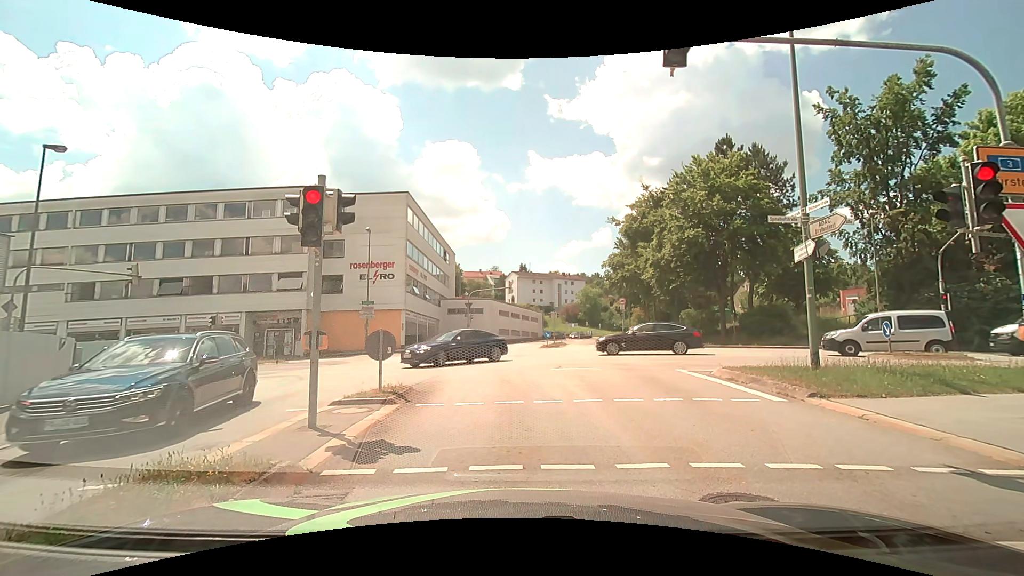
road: tertiary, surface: asphalt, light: Day
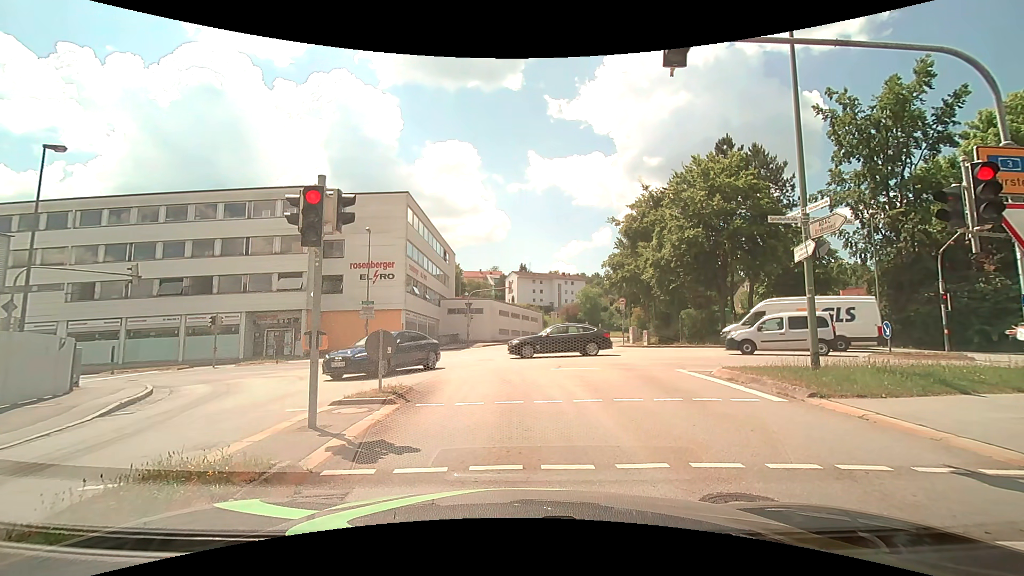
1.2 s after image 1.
(0.0, 0.0) m; 0°
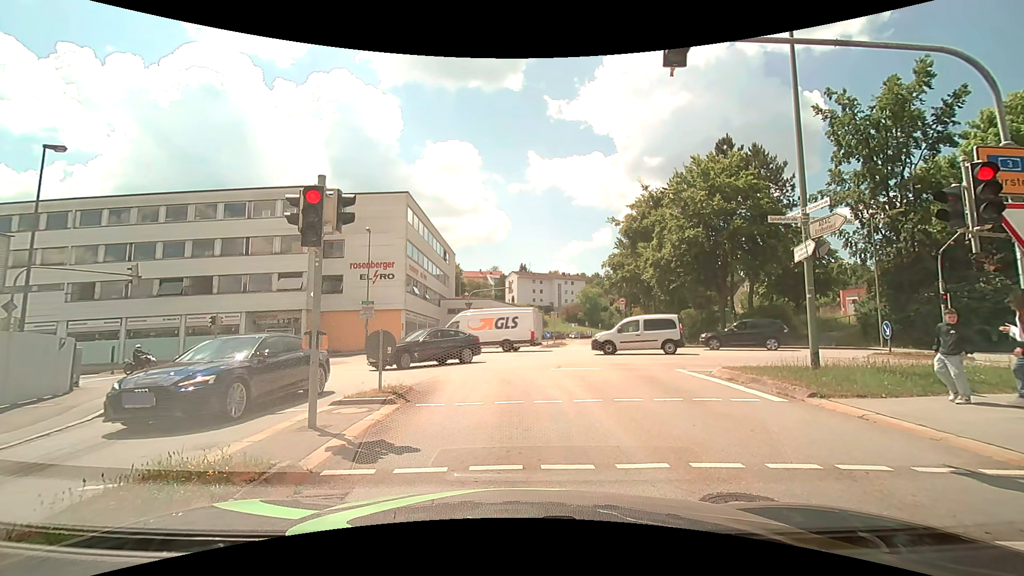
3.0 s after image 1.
(0.0, 0.0) m; 0°
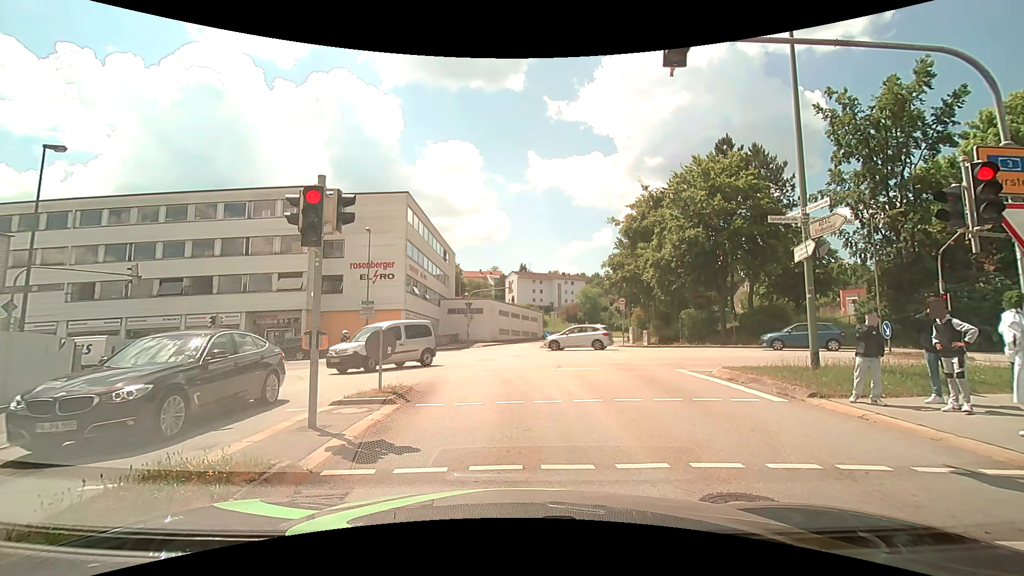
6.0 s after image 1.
(0.0, 0.0) m; 0°
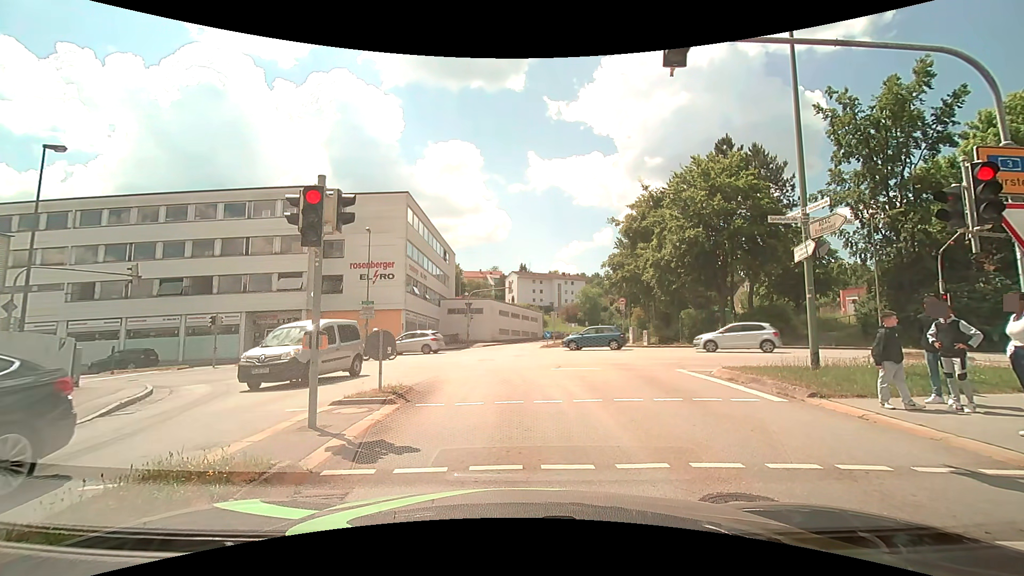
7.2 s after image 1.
(0.0, 0.0) m; 0°
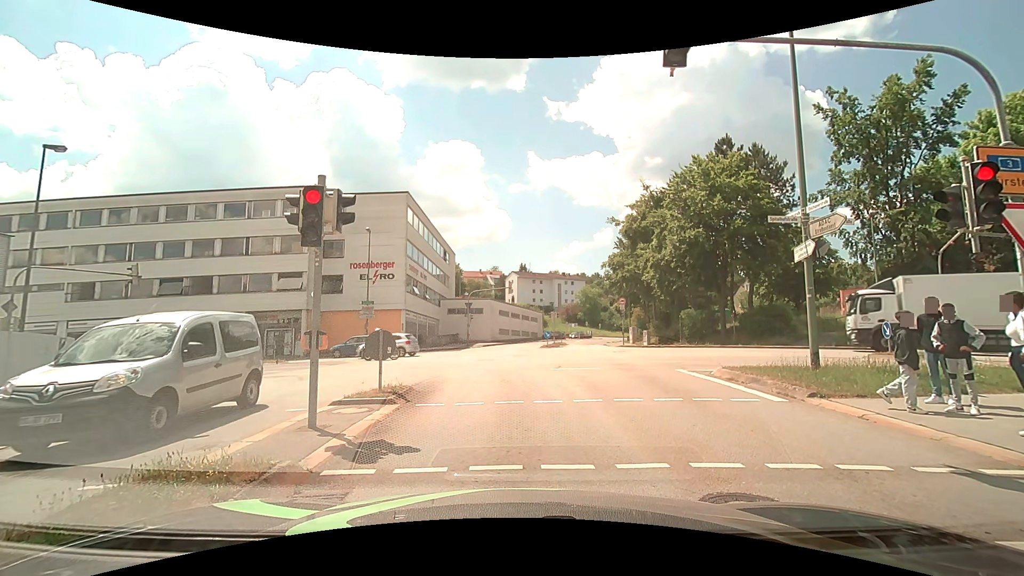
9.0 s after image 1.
(0.0, 0.0) m; 0°
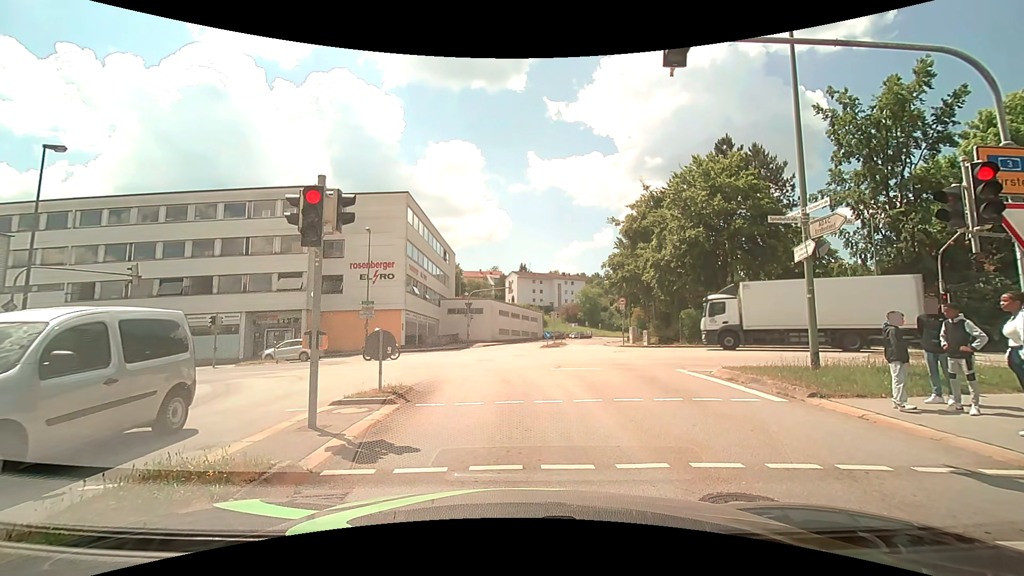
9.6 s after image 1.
(0.0, 0.0) m; 0°
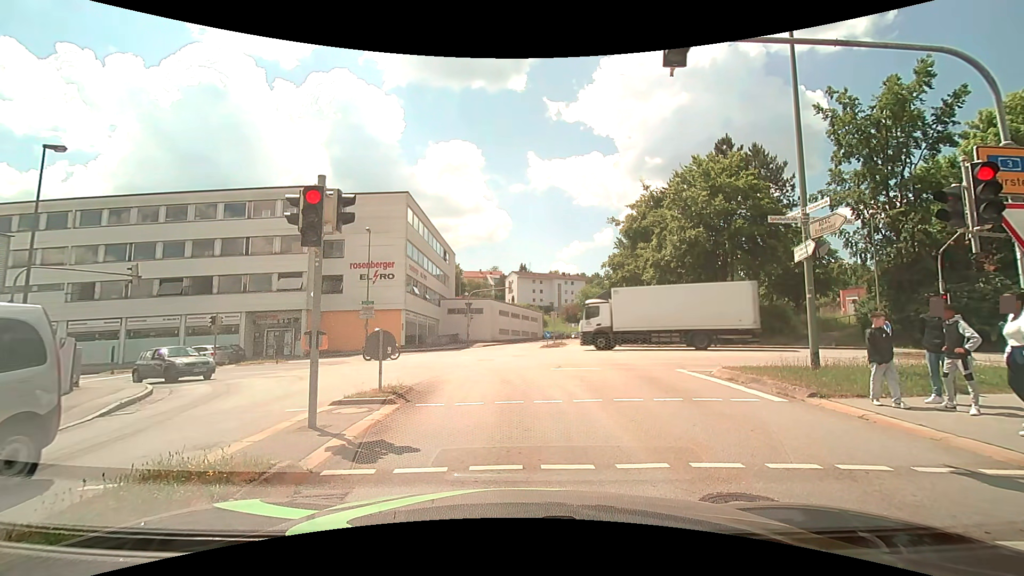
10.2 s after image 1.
(0.0, 0.0) m; 0°
(0, +10) (0, +20) (-1, +30) (-7, +37) (-17, +39) (-27, +40) (-37, +40) (-47, +40) (-57, +40) (-67, +41) m
